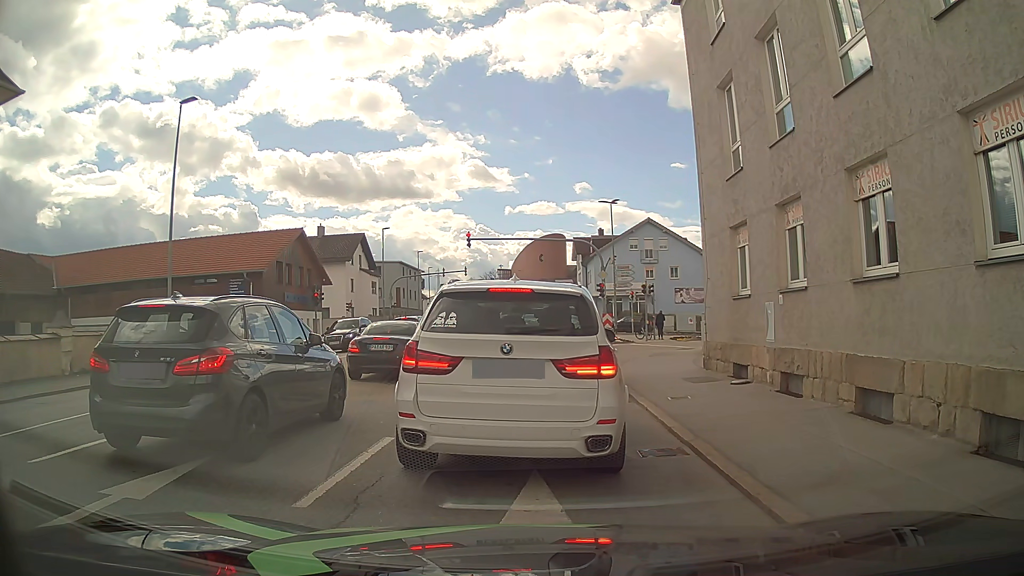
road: tertiary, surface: asphalt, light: Day
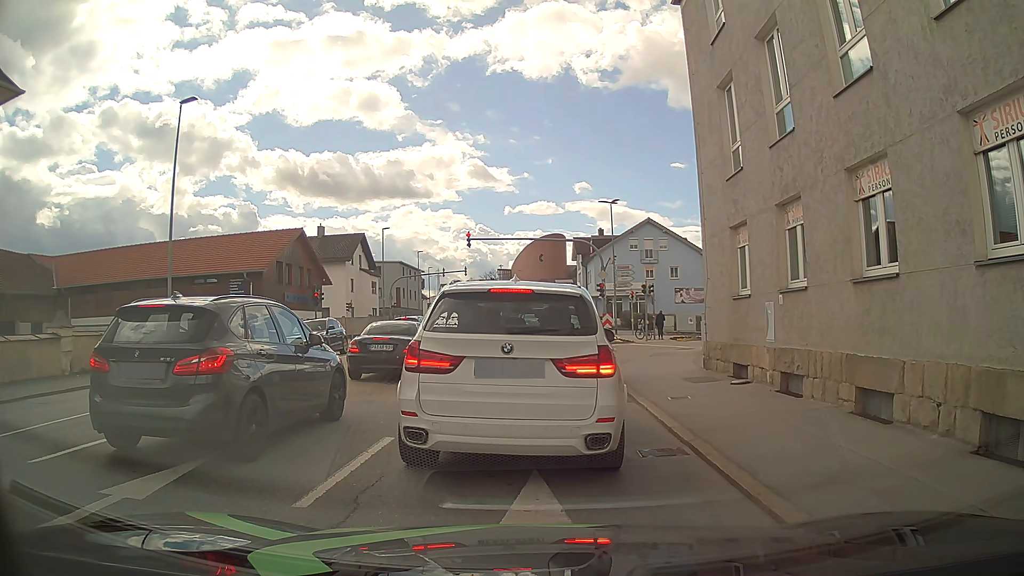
(0.0, 0.0) m; 0°
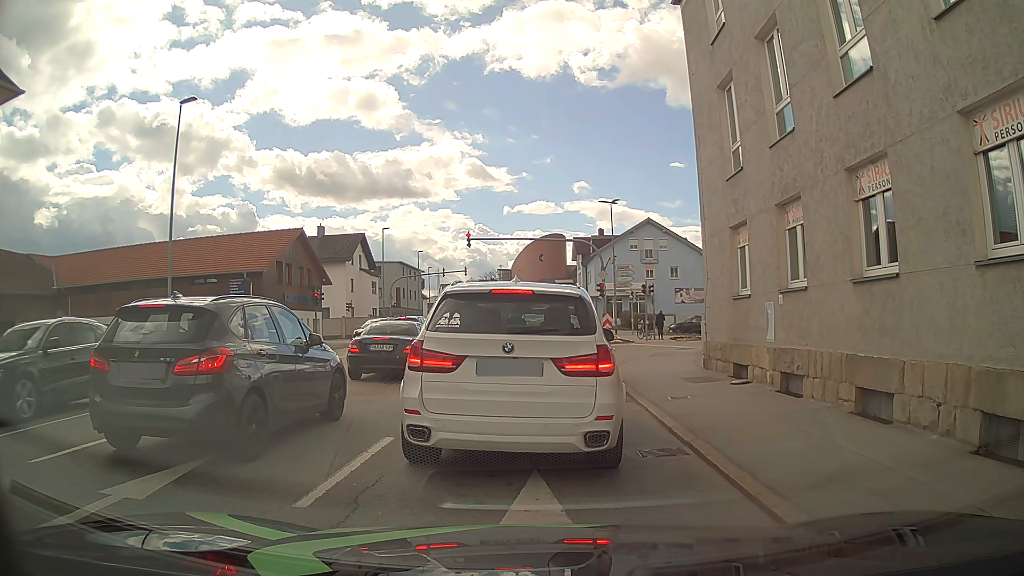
(0.0, 0.0) m; 0°
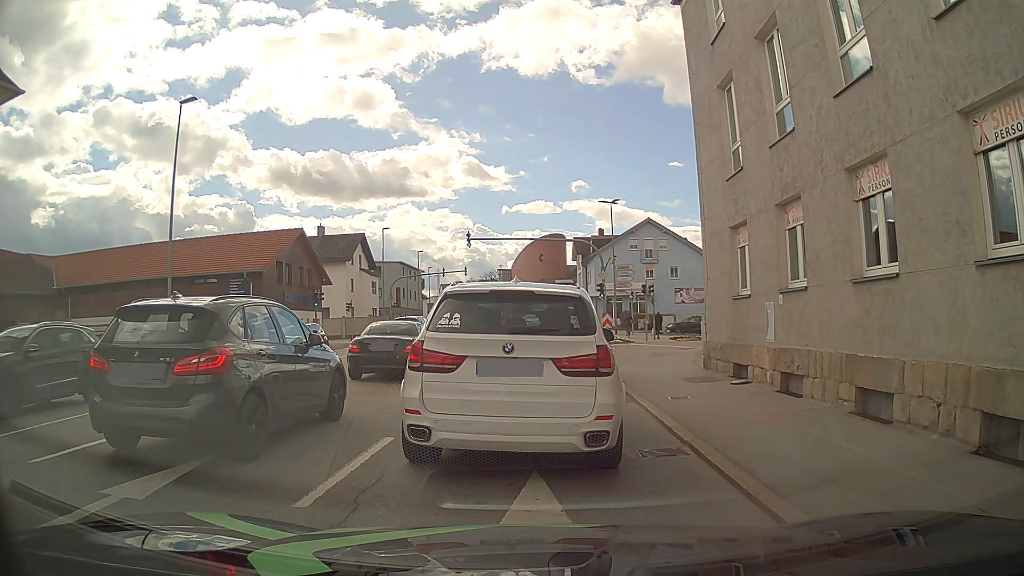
(0.0, 0.0) m; 0°
